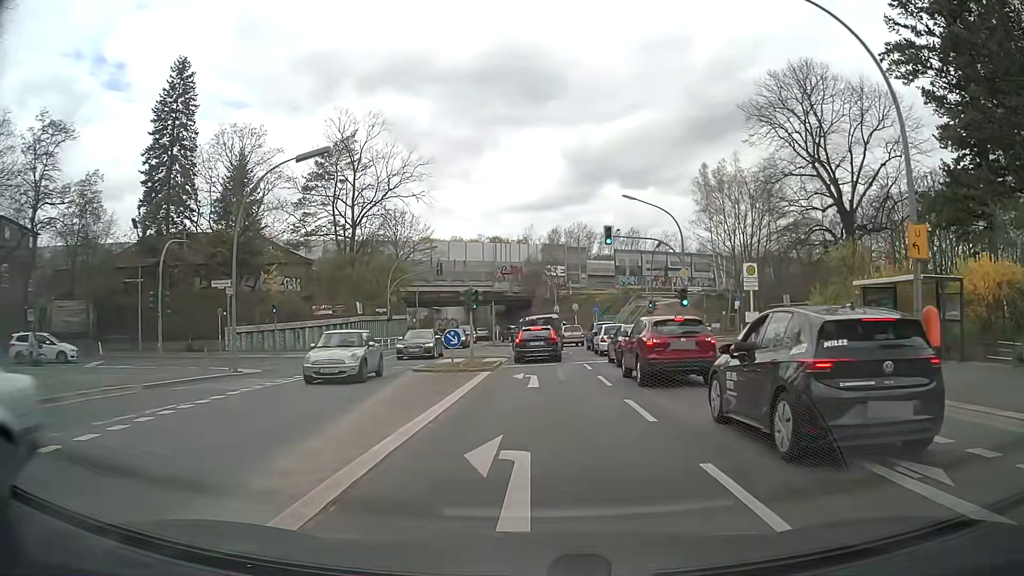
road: secondary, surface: asphalt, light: Day
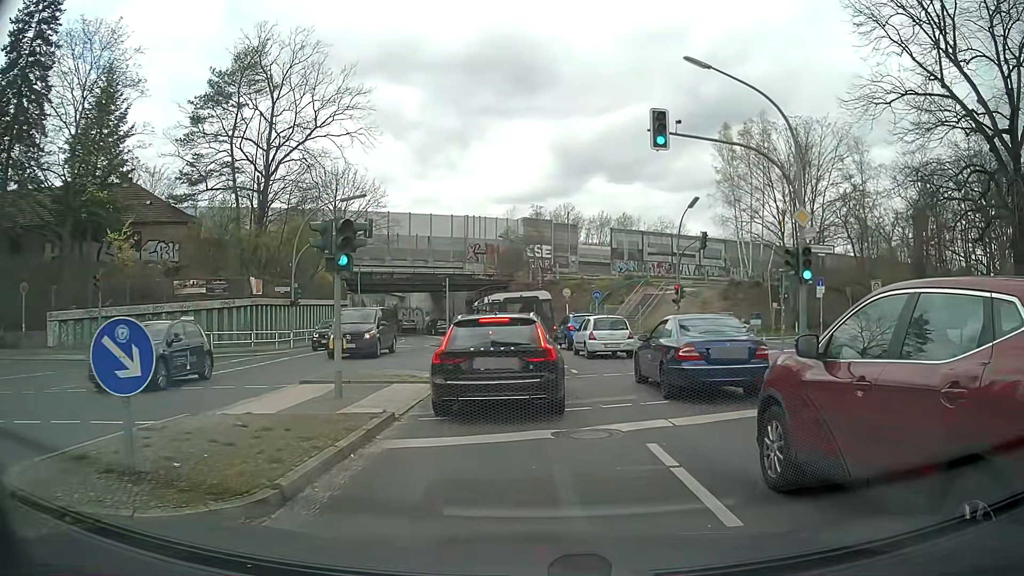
(+0.5, +16.6) m; +2°
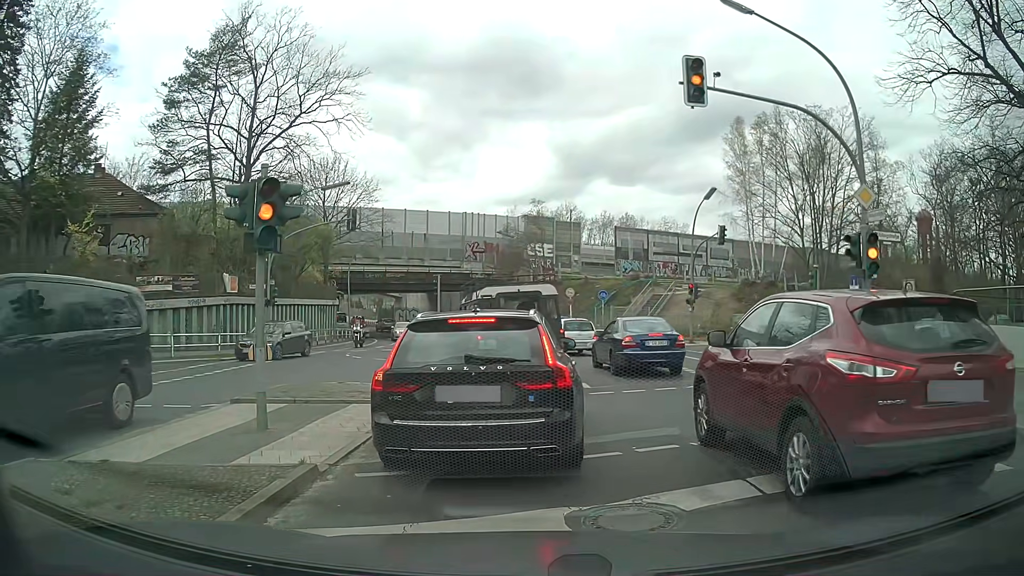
(0.0, +3.2) m; +2°
